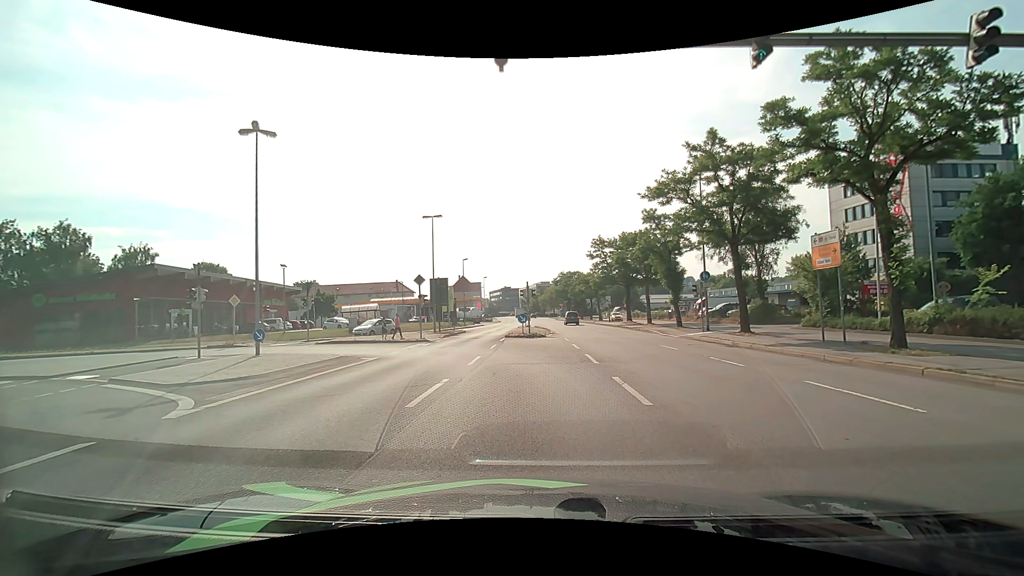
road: primary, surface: asphalt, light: Day
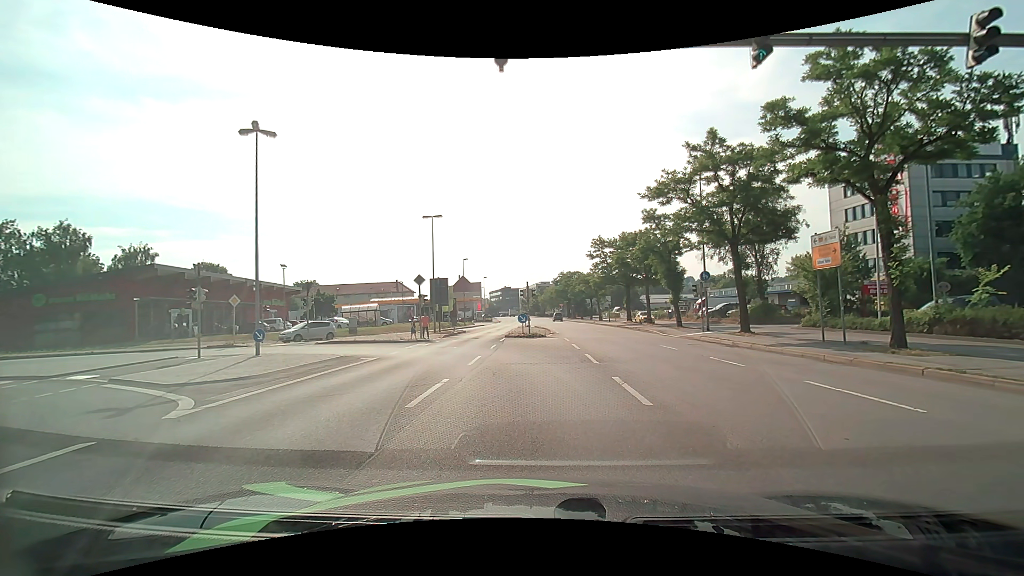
(0.0, 0.0) m; 0°
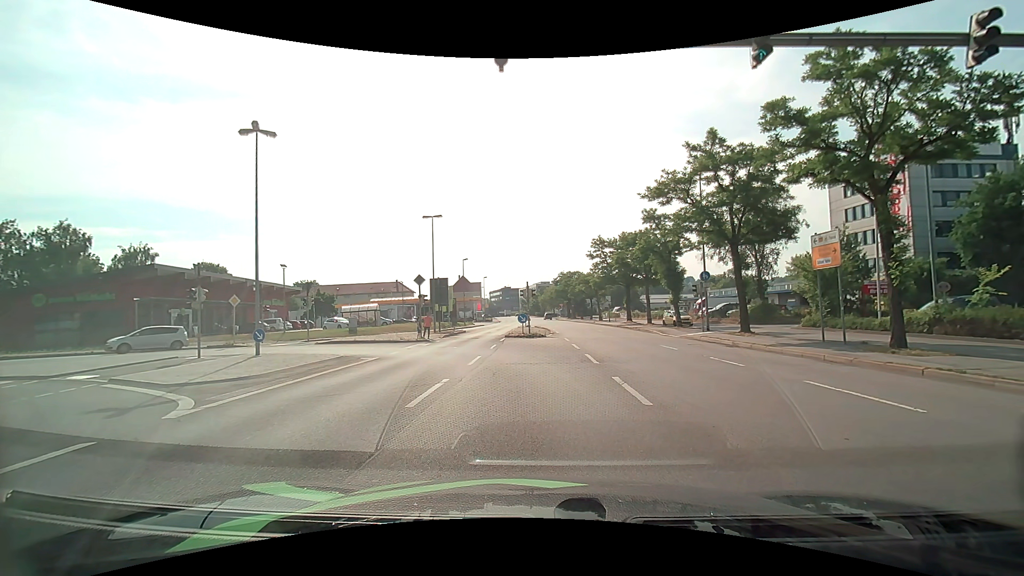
(0.0, 0.0) m; 0°
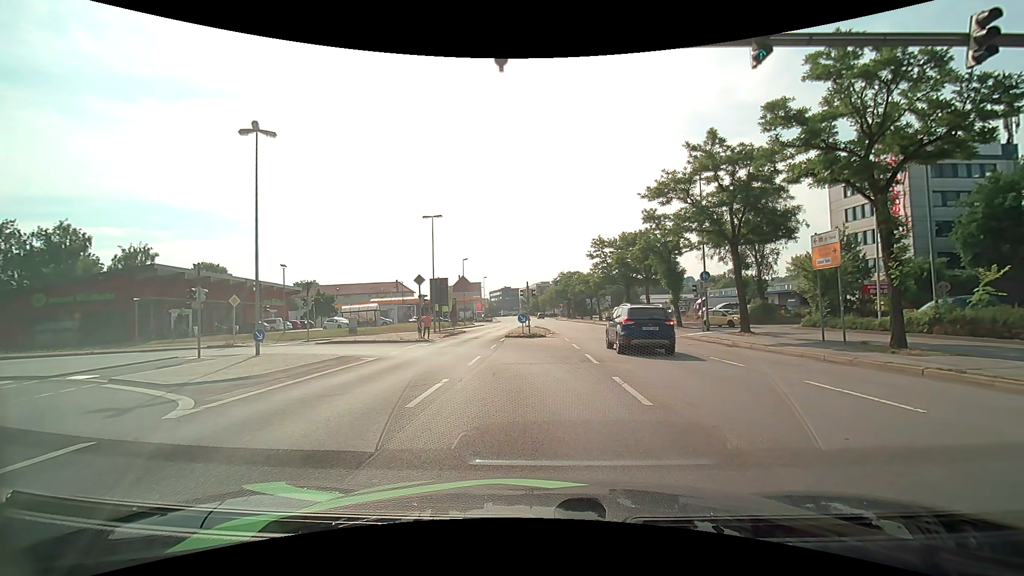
(0.0, 0.0) m; 0°
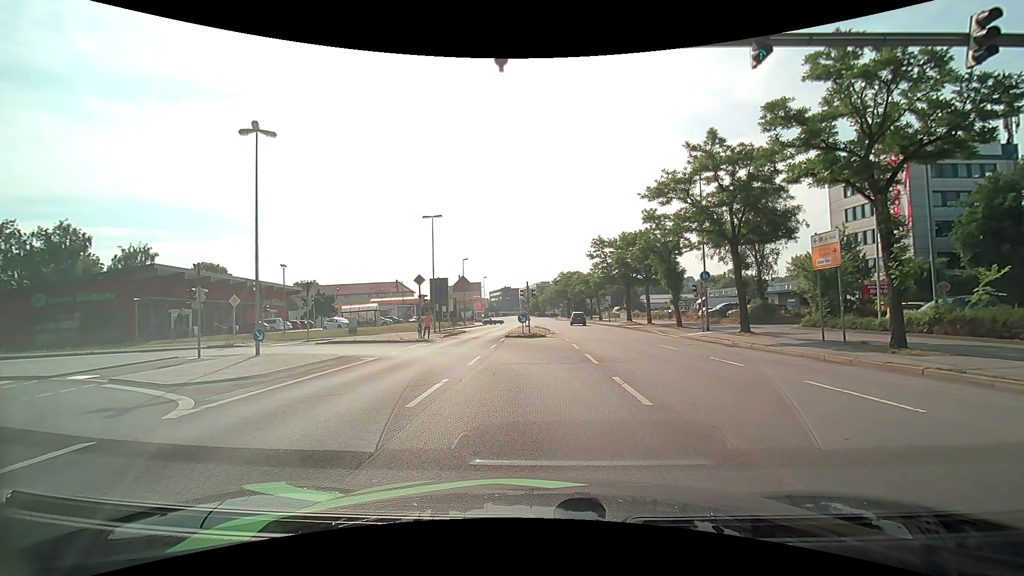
(0.0, 0.0) m; 0°
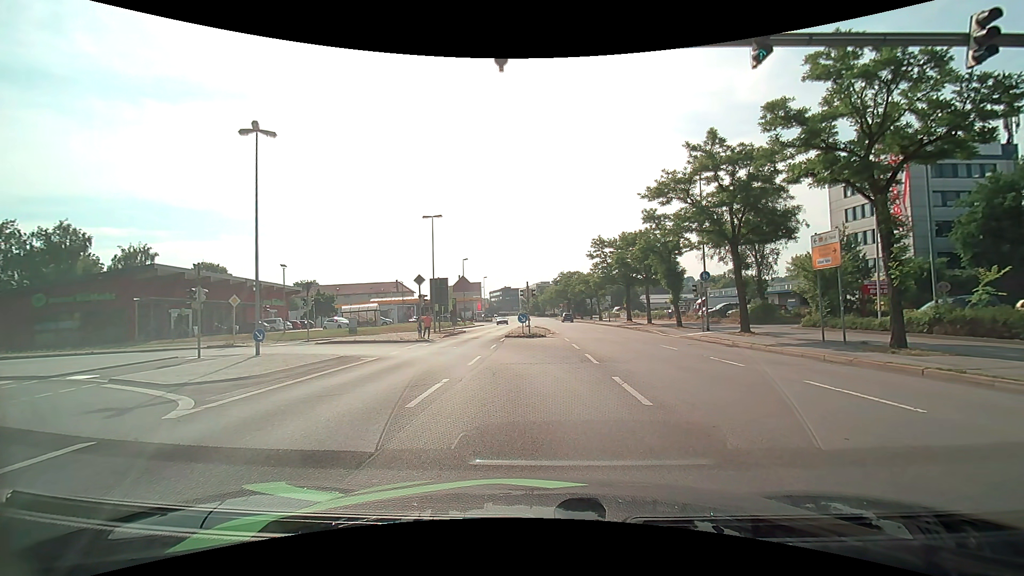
(0.0, 0.0) m; 0°
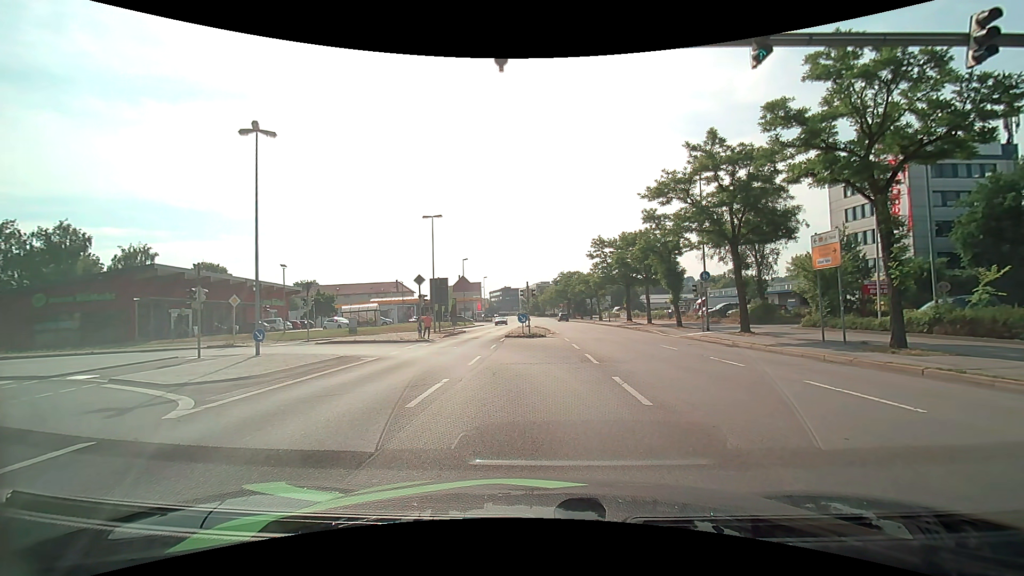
(0.0, 0.0) m; 0°
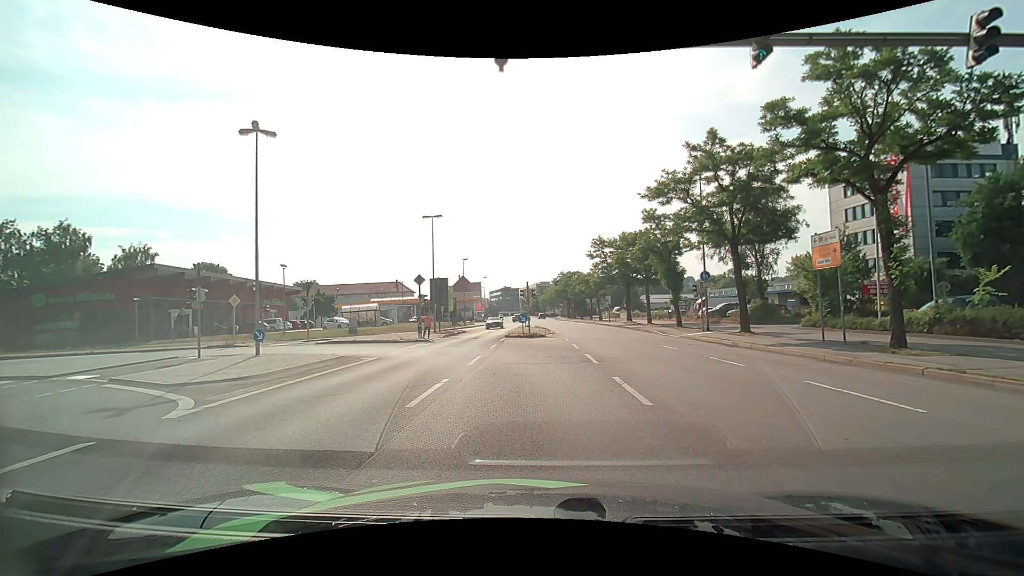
(0.0, 0.0) m; 0°
